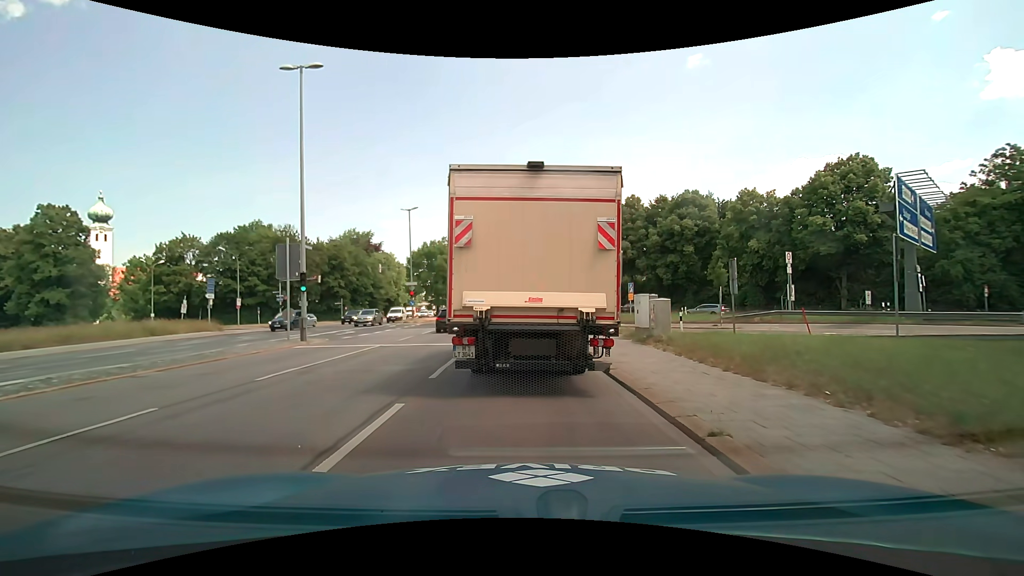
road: primary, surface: asphalt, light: Day
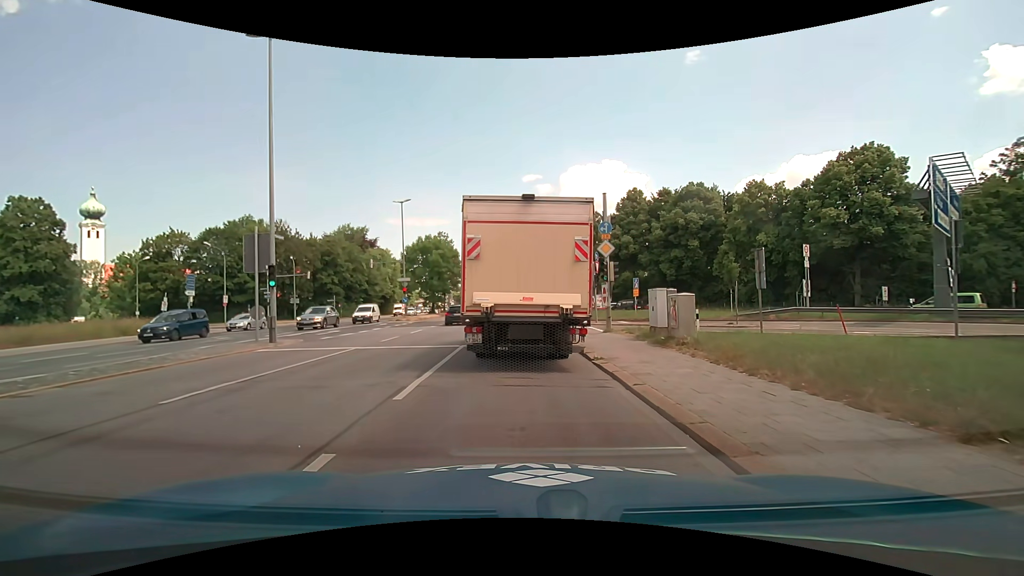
(+0.1, +2.6) m; +1°
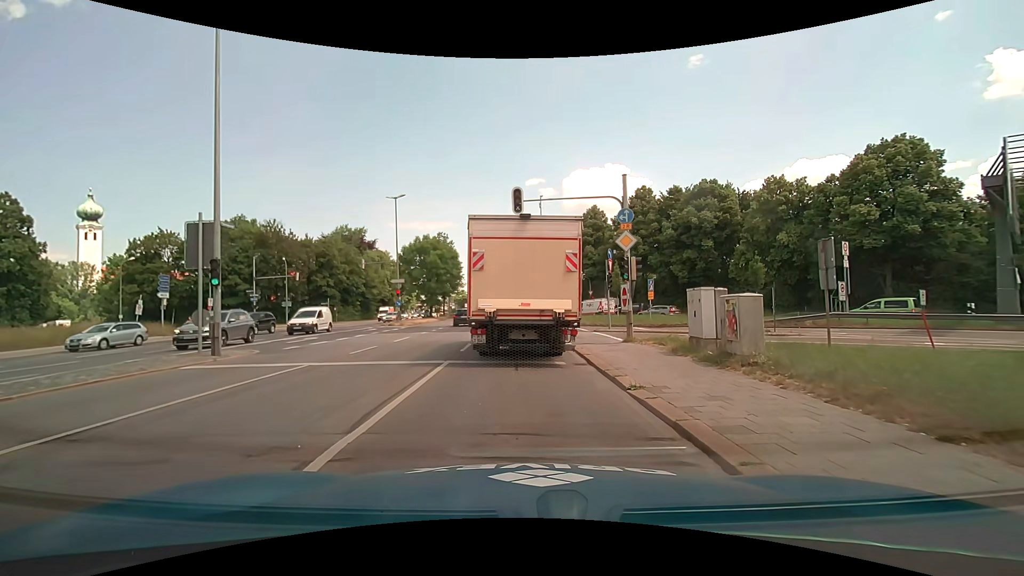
(+0.1, +4.0) m; +1°
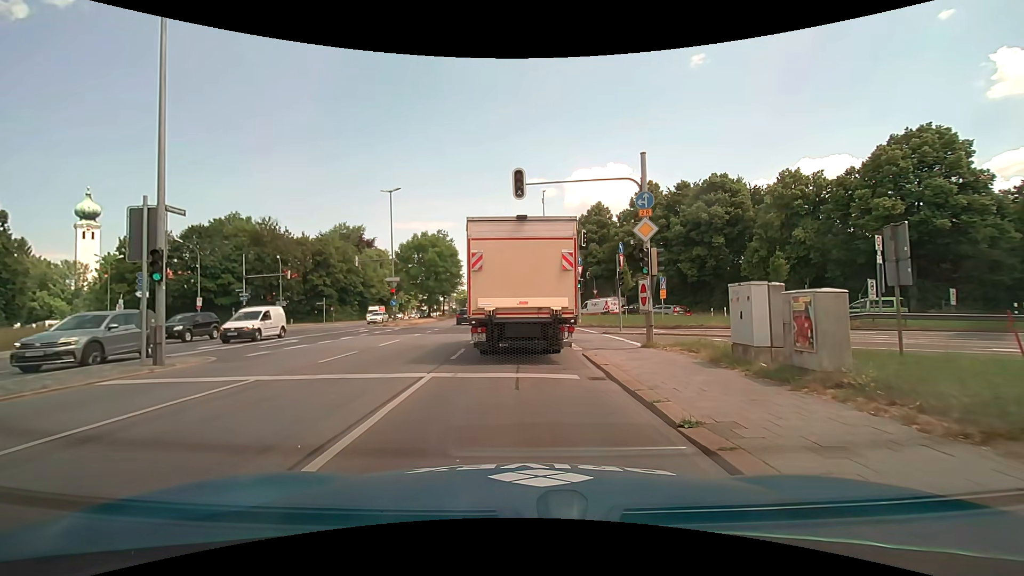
(0.0, +2.7) m; 0°
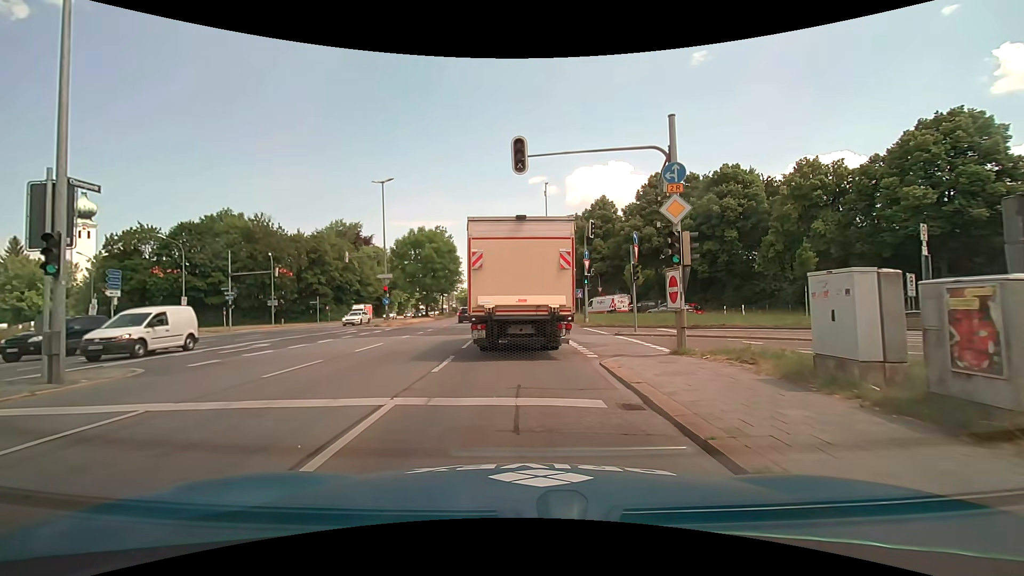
(-0.1, +3.1) m; -2°
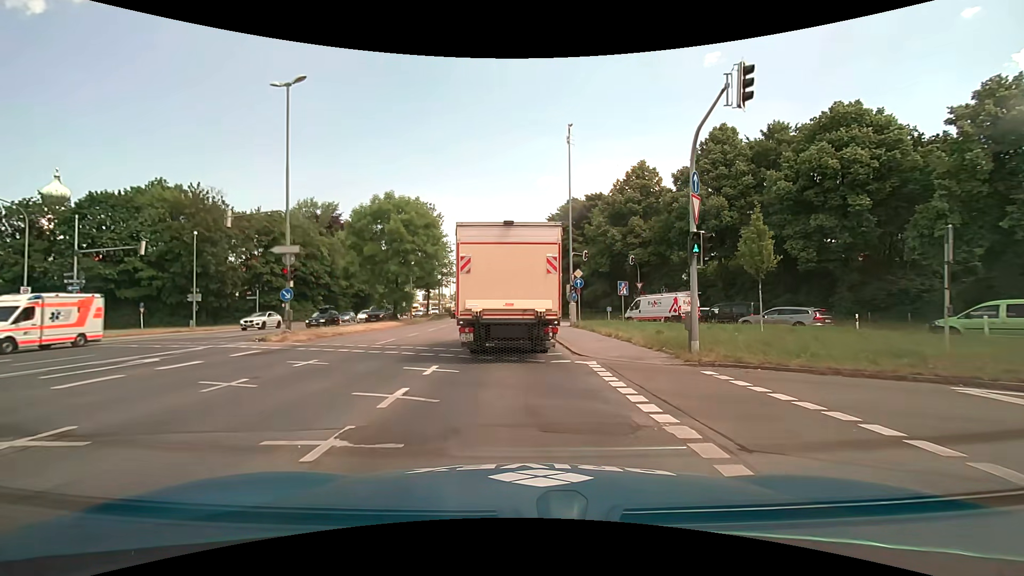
(0.0, +19.3) m; 0°
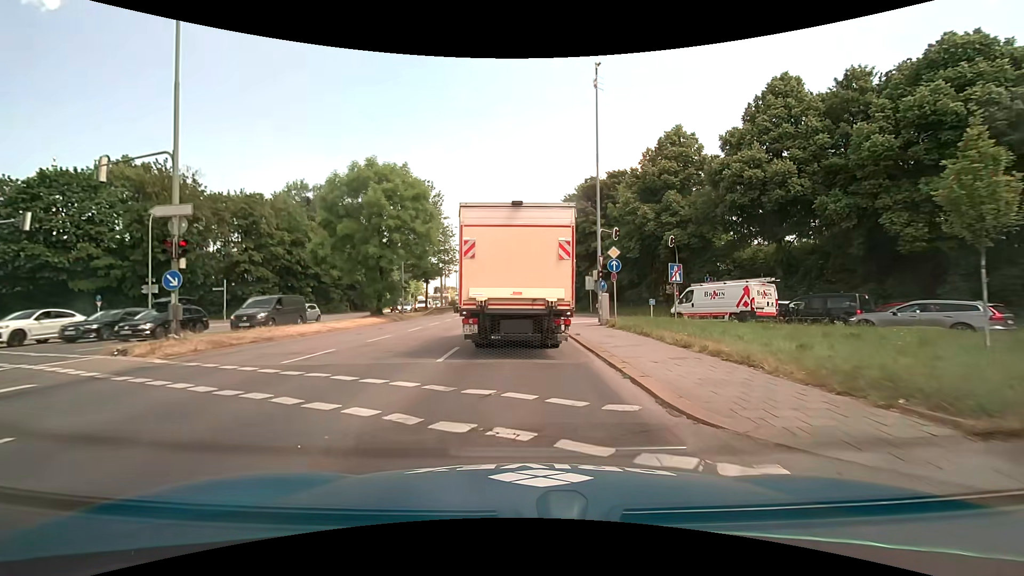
(-0.1, +8.5) m; -2°
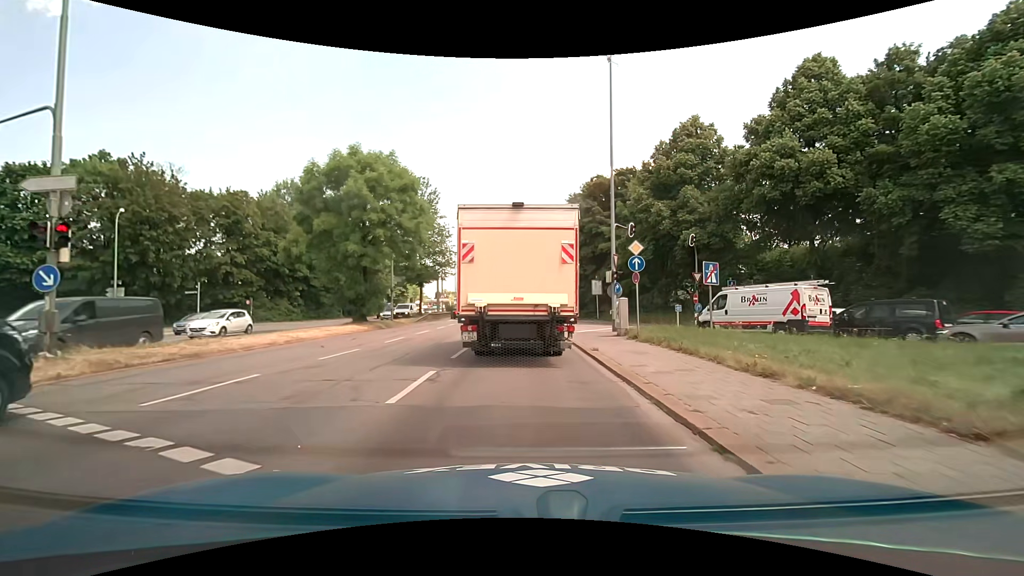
(0.0, +4.1) m; 0°
(0, +10) (0, +20) (0, +30) (+2, +40) (+3, +50) (+3, +60) (+2, +70) (+1, +80) (0, +90) (-1, +100) m
